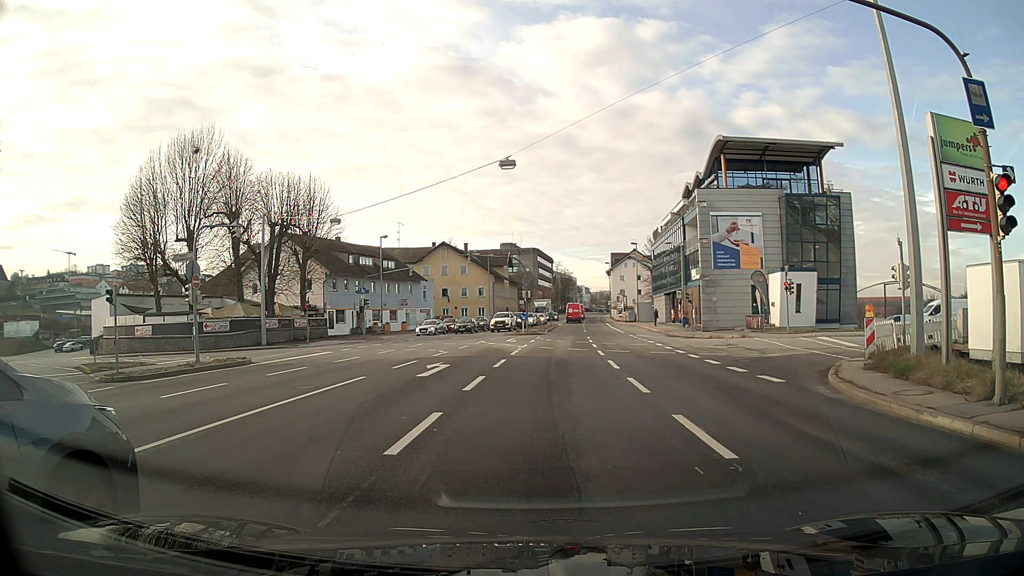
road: primary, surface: asphalt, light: Day
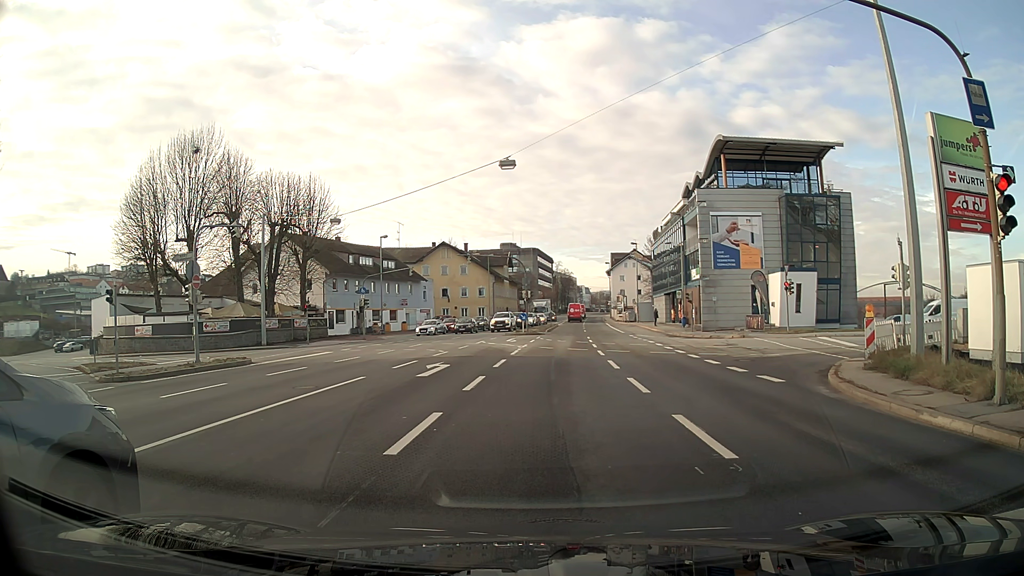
(0.0, 0.0) m; 0°
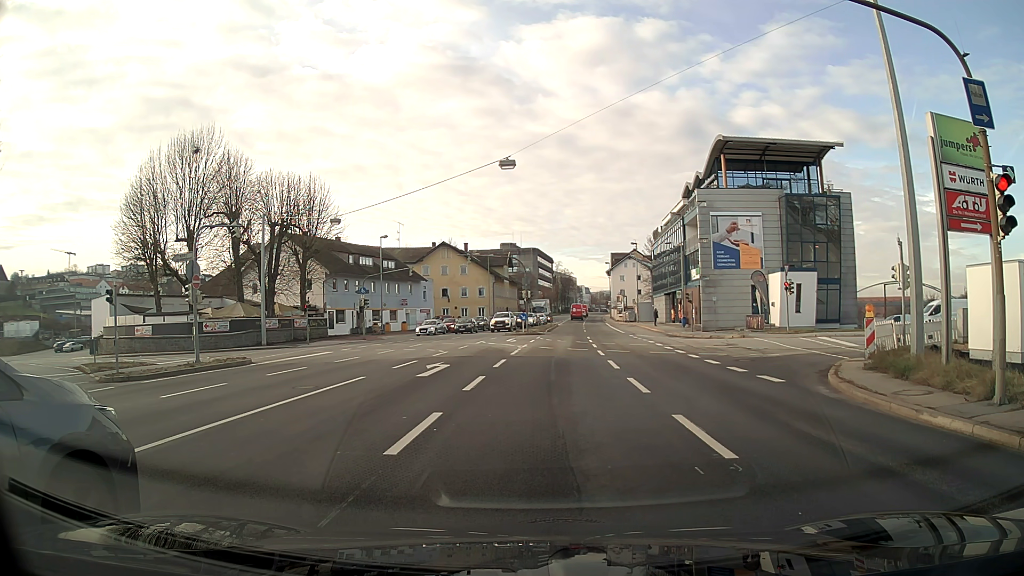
(0.0, 0.0) m; 0°
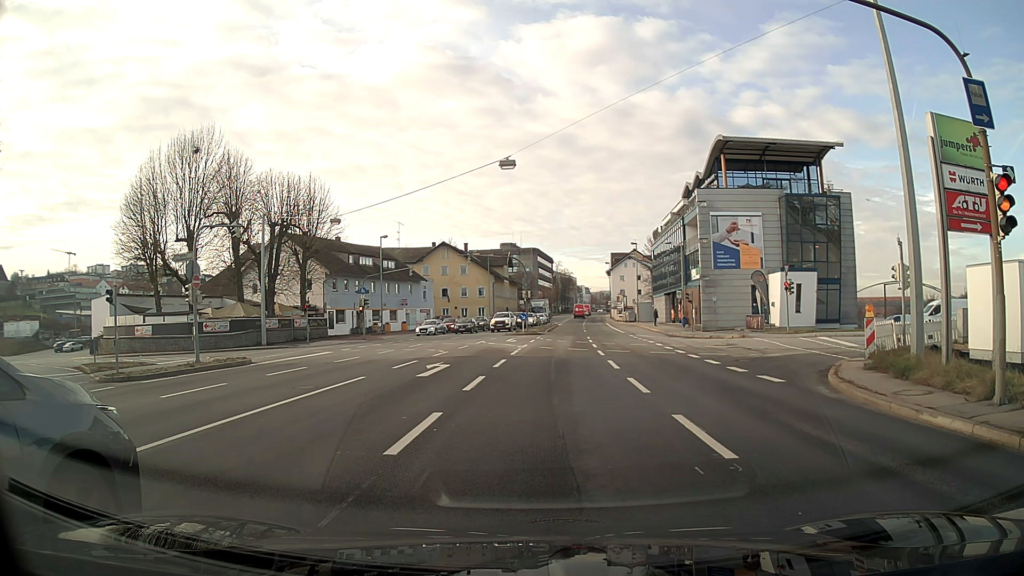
(0.0, 0.0) m; 0°
